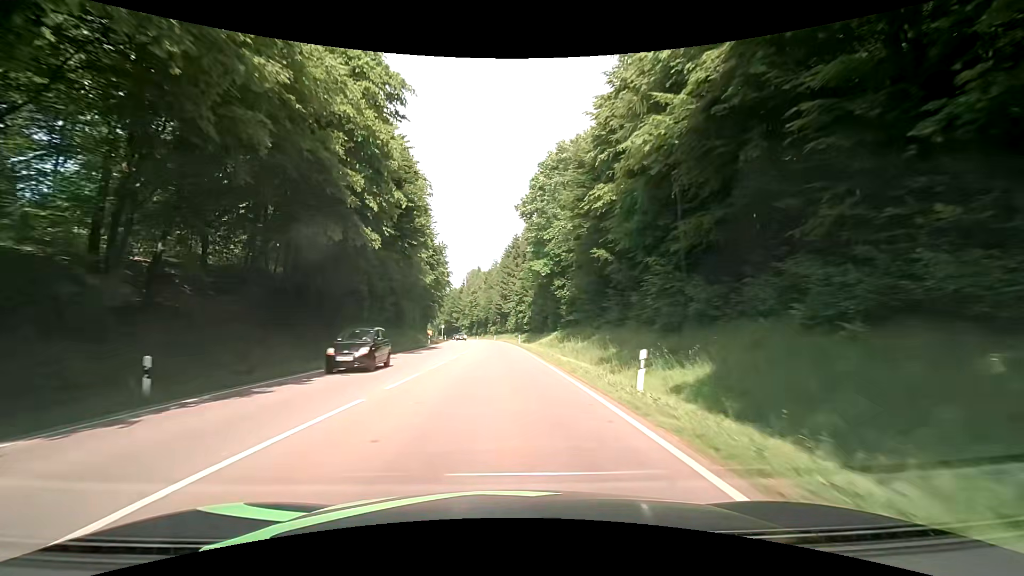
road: secondary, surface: asphalt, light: Day
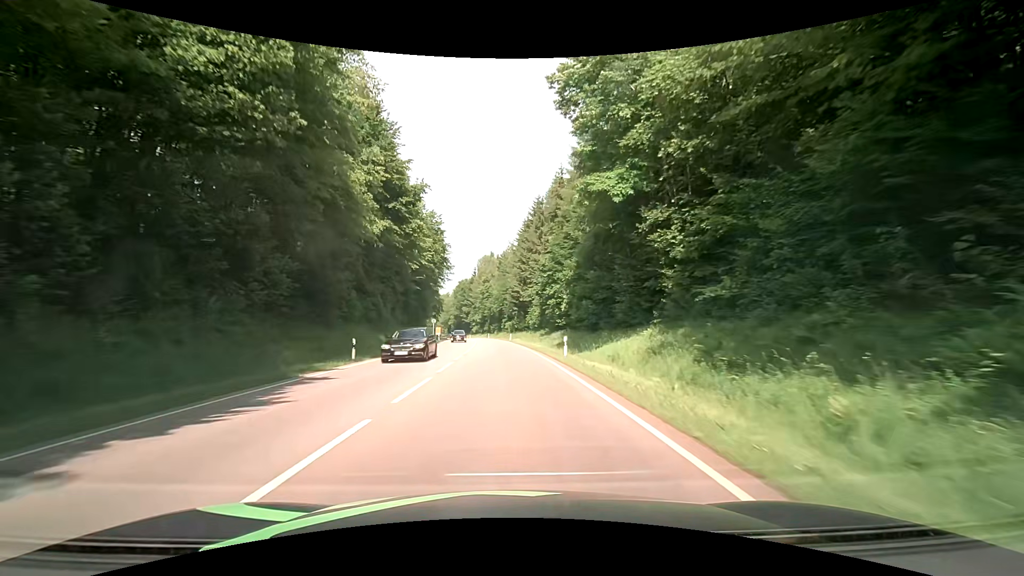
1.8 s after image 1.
(-0.6, +32.5) m; -1°
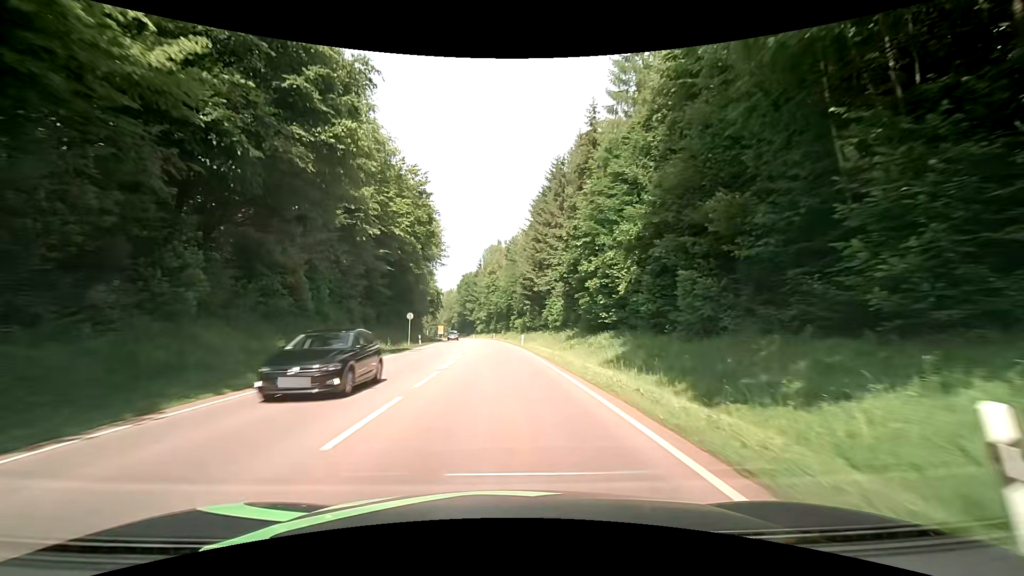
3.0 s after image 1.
(-0.4, +21.6) m; -2°
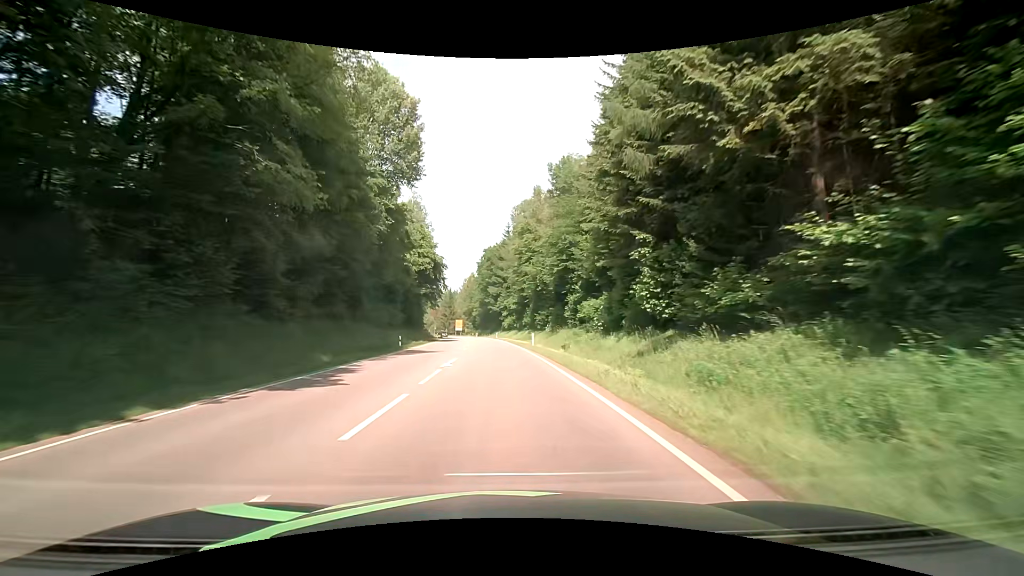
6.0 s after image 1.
(-1.7, +54.0) m; -4°
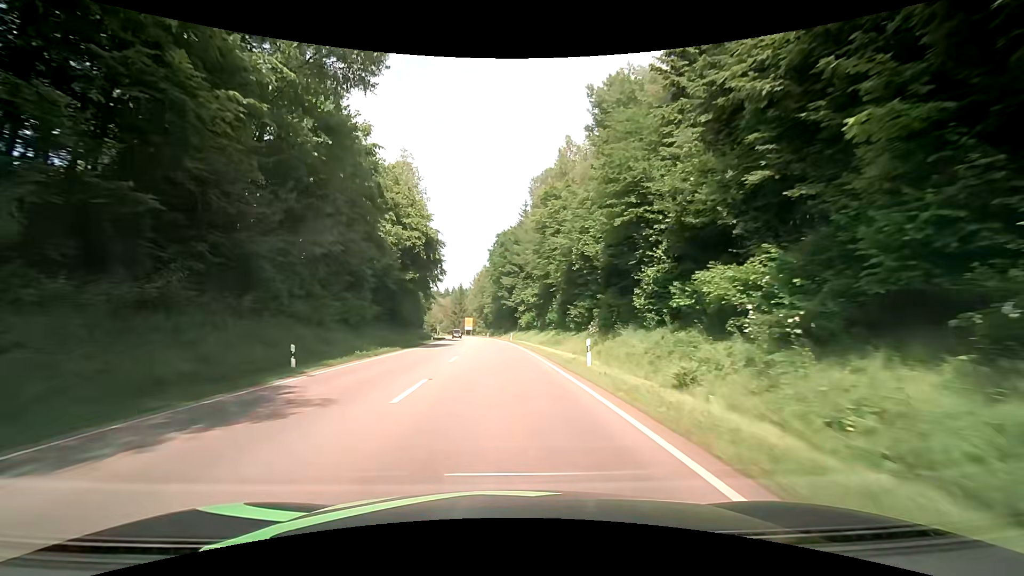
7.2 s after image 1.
(-0.1, +21.7) m; -1°
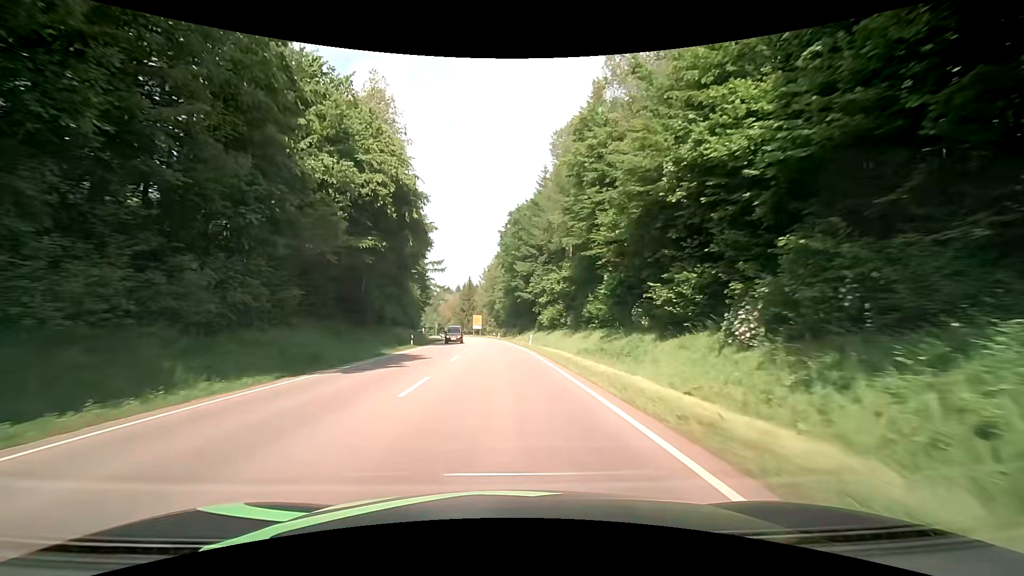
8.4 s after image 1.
(-0.4, +21.6) m; -2°
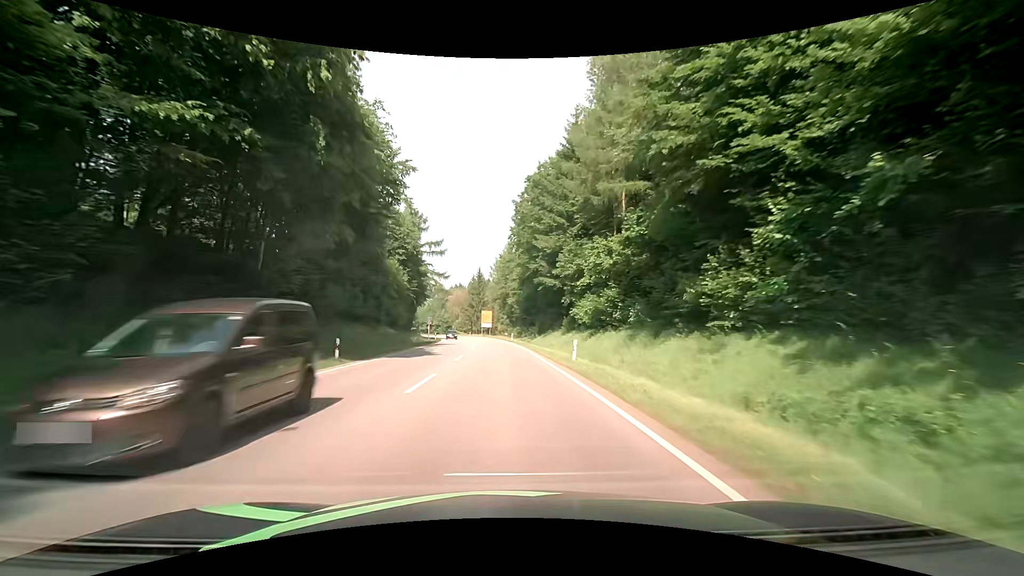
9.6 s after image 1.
(-0.2, +21.6) m; -1°
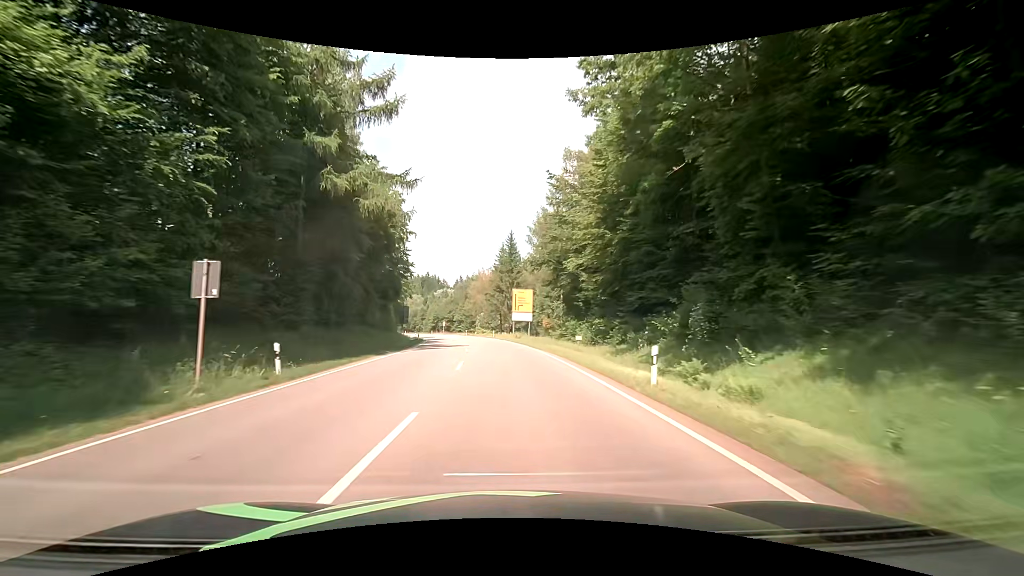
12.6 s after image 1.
(-1.9, +54.1) m; -4°
(0, +10) (-1, +20) (-1, +30) (-2, +40) (-3, +50) (-4, +60) (-6, +70) (-7, +80) (-9, +89) (-11, +99) m
